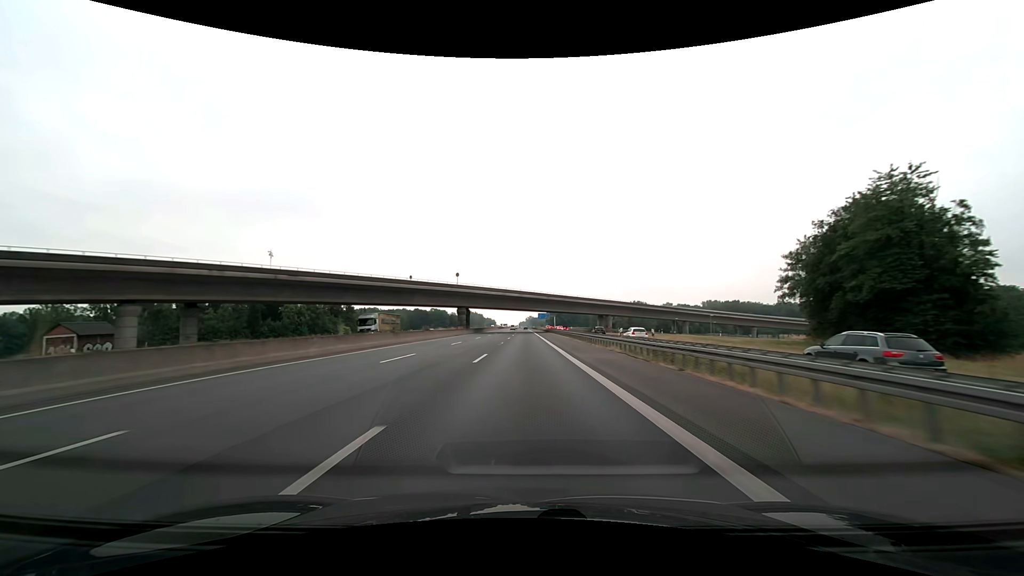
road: motorway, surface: asphalt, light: Day
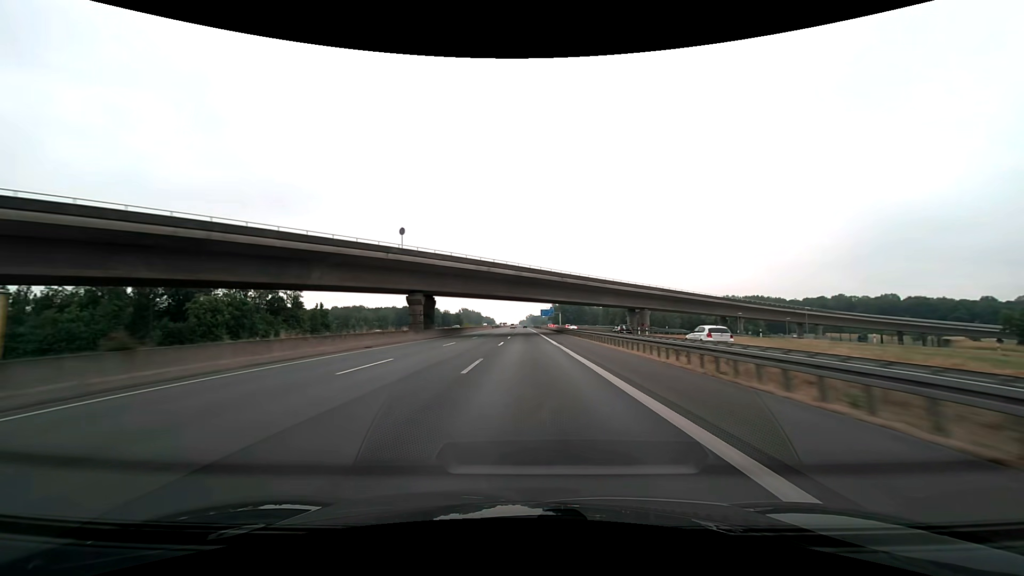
(0.0, +41.2) m; 0°
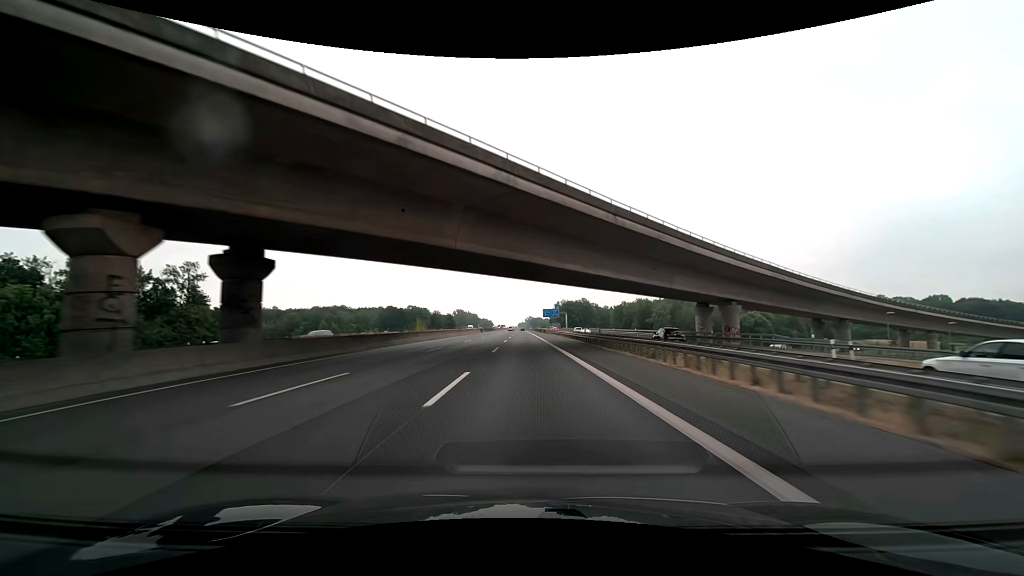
(0.0, +41.2) m; 0°
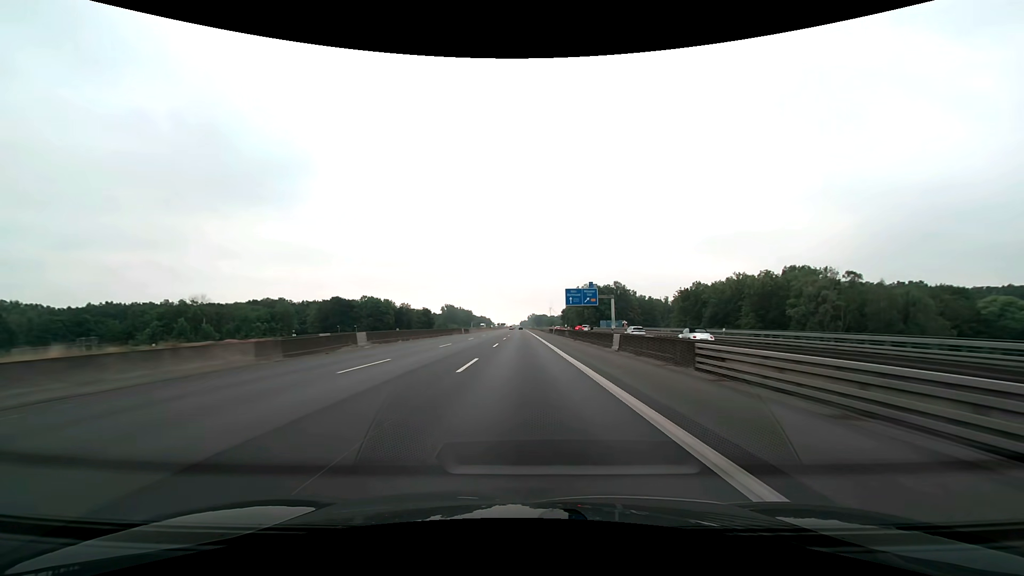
(-0.2, +103.0) m; 0°
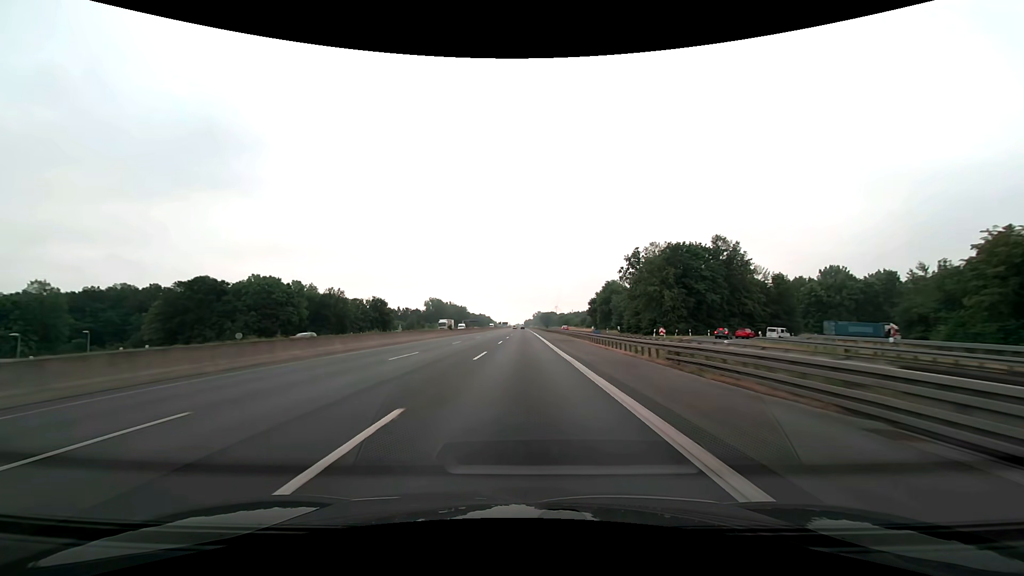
(-0.3, +103.0) m; -1°
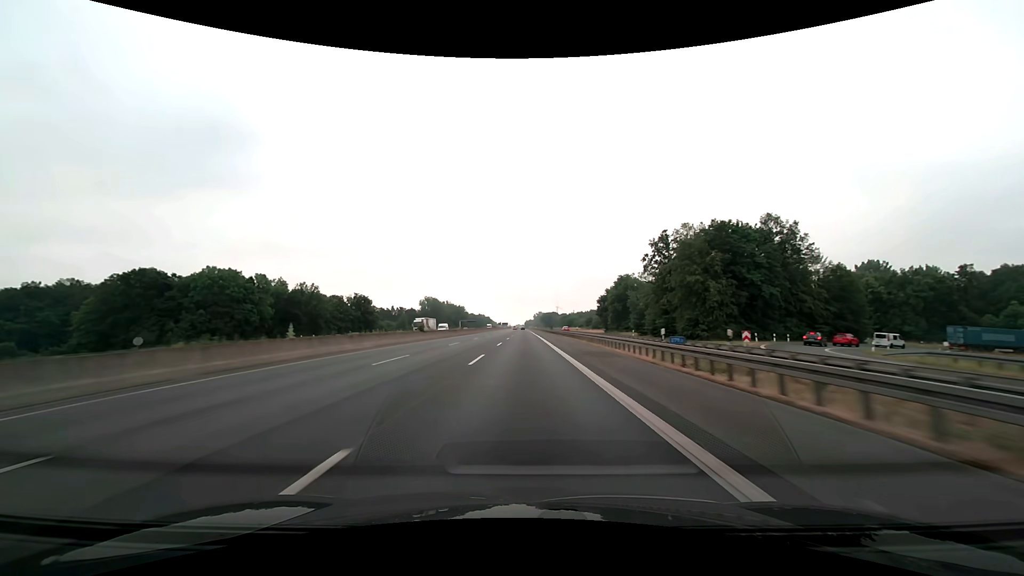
(0.0, +20.6) m; 0°
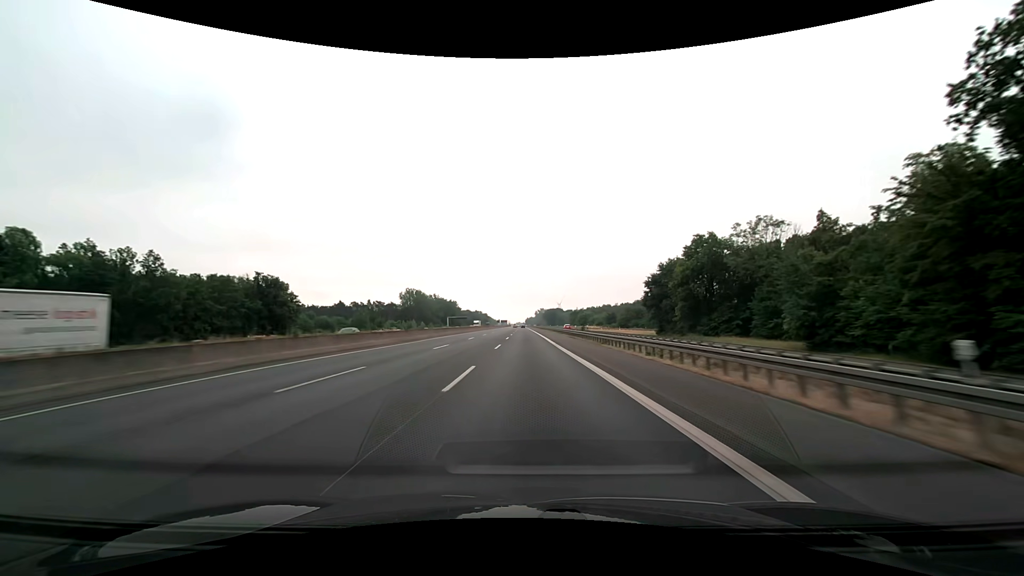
(-0.1, +61.8) m; 0°
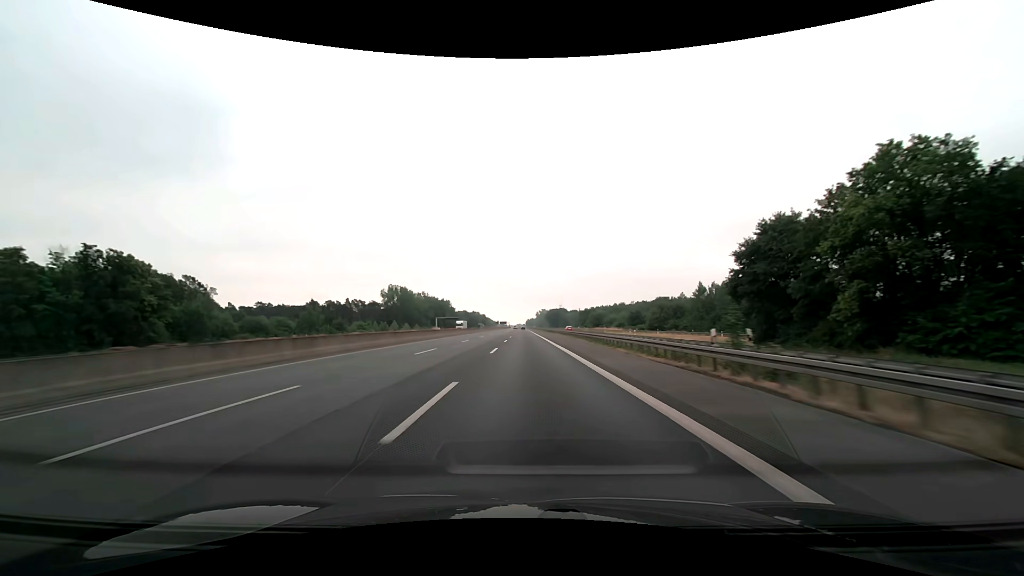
(0.0, +41.3) m; 0°
(0, +10) (0, +20) (0, +30) (0, +40) (0, +50) (0, +60) (0, +70) (0, +80) (0, +90) (0, +100) m
